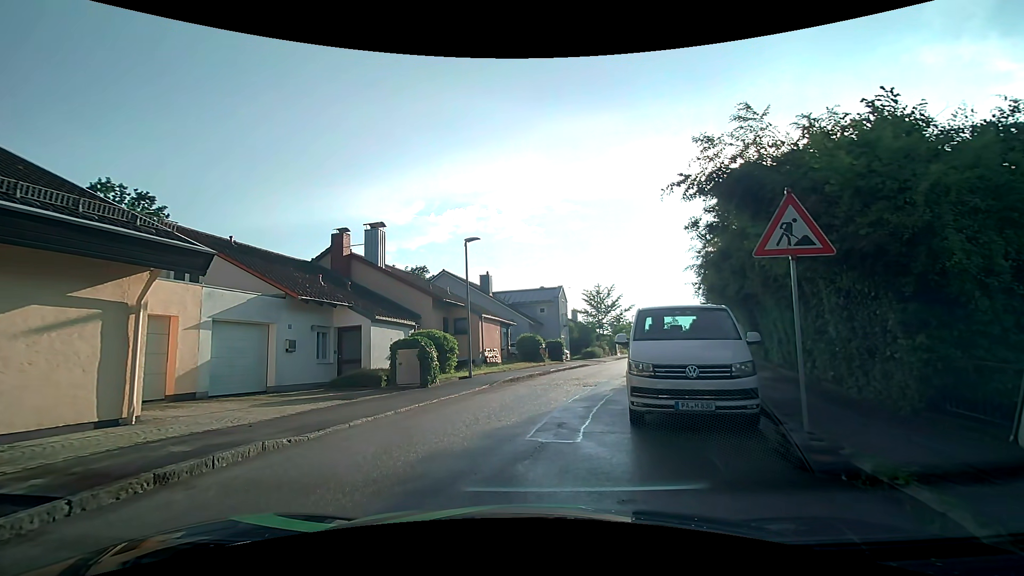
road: tertiary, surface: asphalt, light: Day
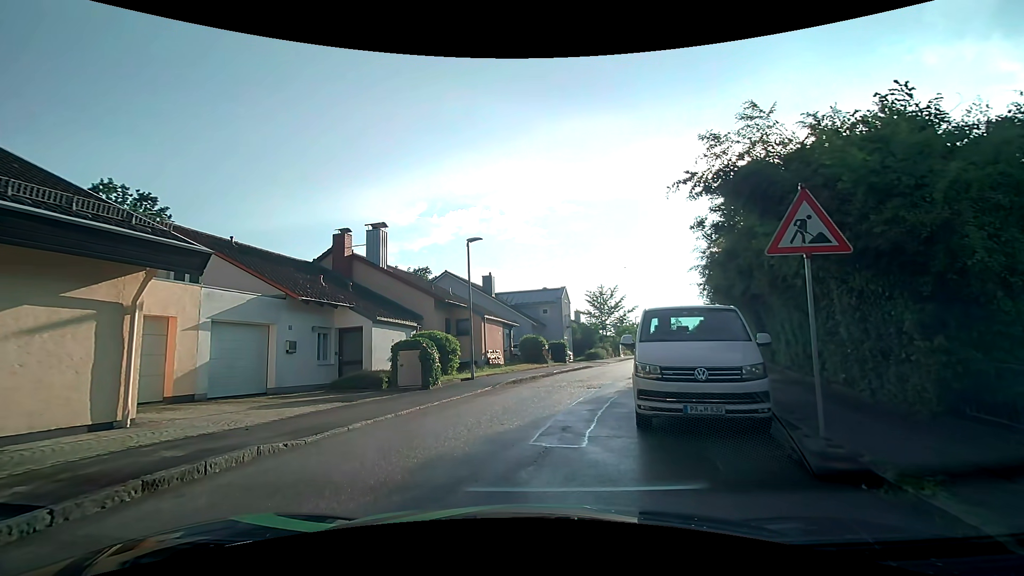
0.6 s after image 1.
(0.0, +0.2) m; 0°
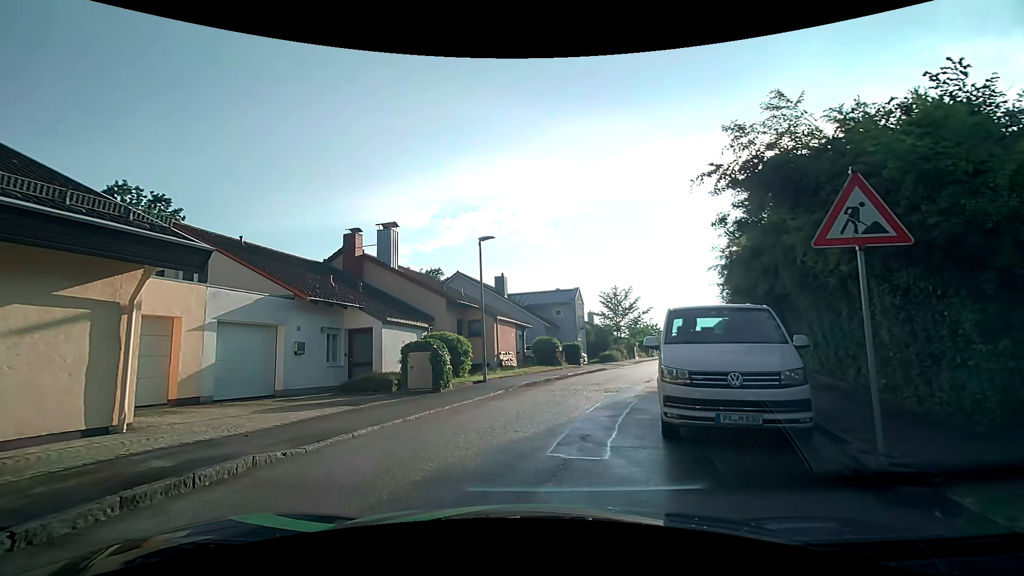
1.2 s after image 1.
(0.0, +0.6) m; 0°
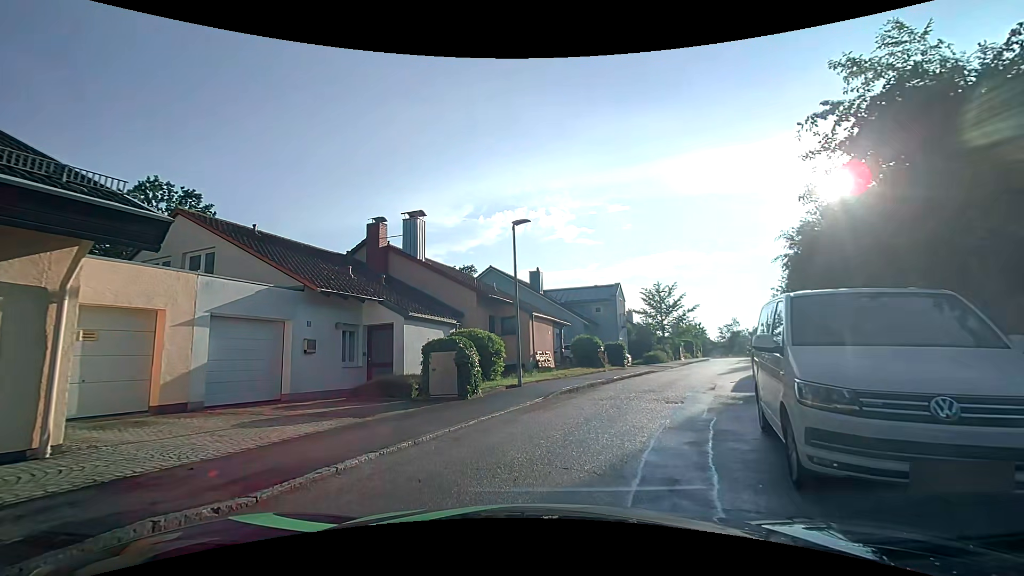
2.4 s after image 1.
(-0.2, +2.4) m; -5°
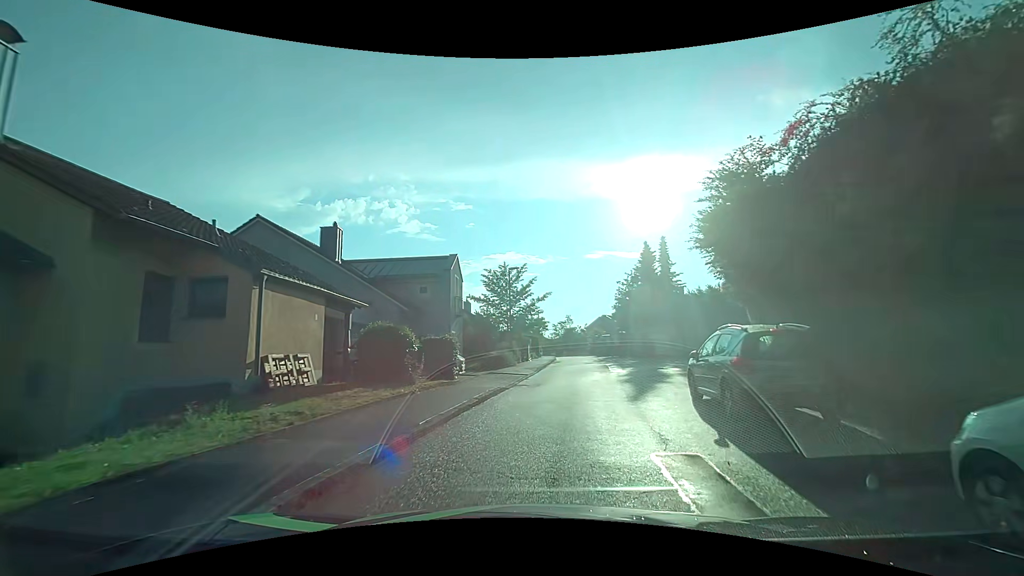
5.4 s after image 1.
(+1.6, +12.1) m; +19°
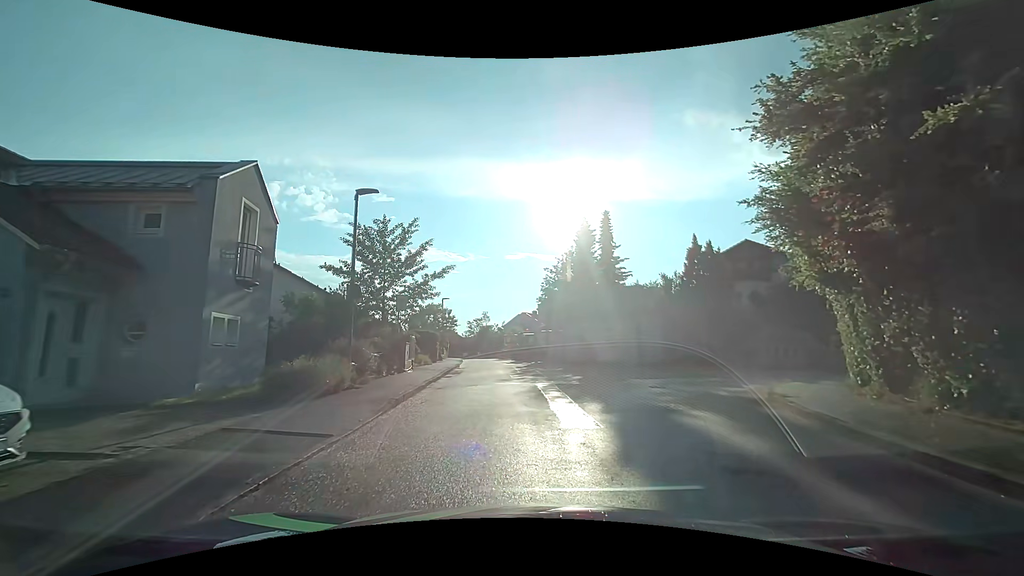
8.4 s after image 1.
(+0.9, +13.0) m; +9°
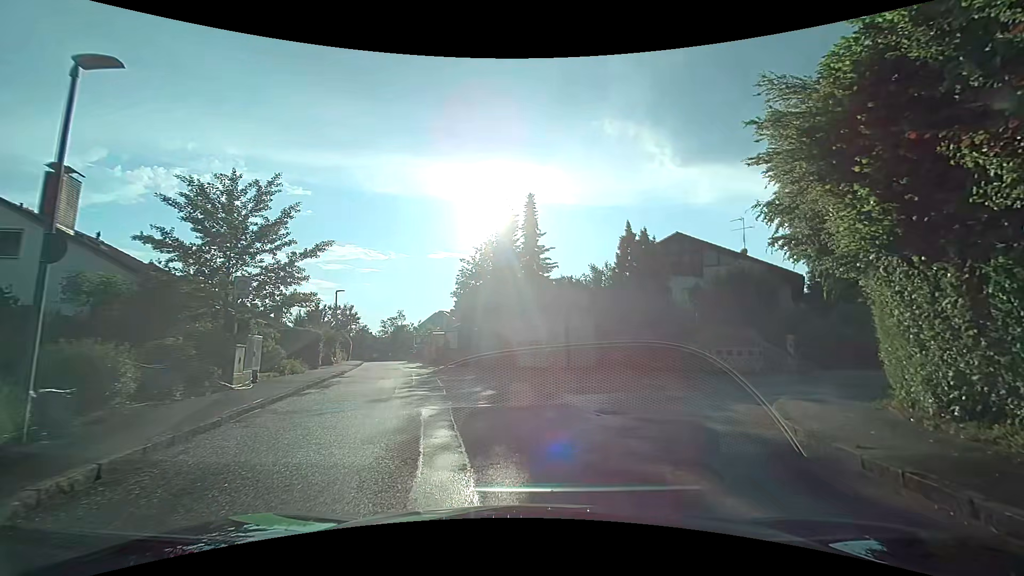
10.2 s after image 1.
(+0.4, +5.7) m; +8°
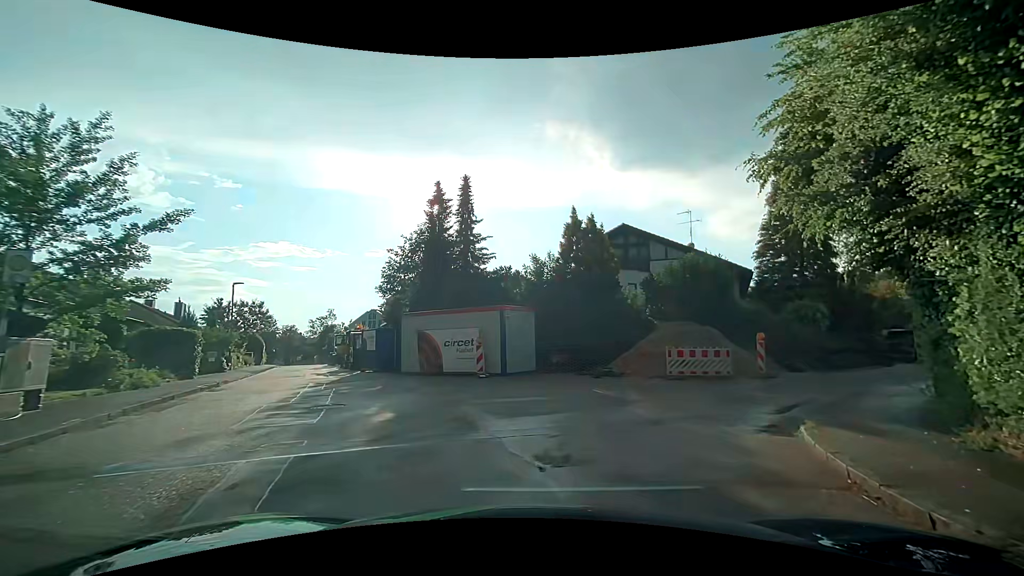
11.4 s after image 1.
(+0.3, +4.1) m; +7°
(+2, +10) (+8, +17) (+16, +23) (+25, +28) (+33, +35) (+40, +41) (+47, +48) (+54, +56) (+59, +64) (+63, +73) m
